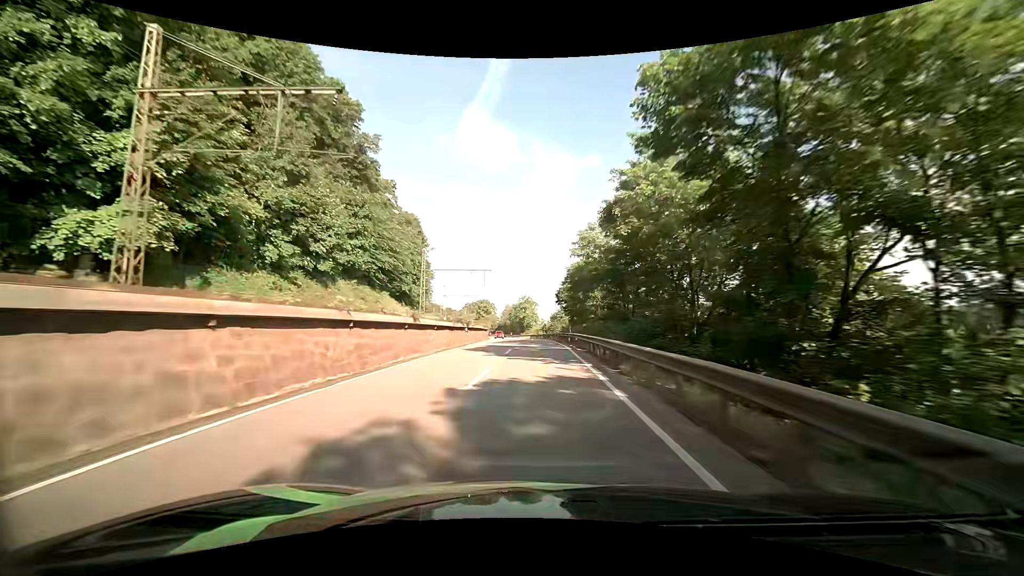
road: primary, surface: asphalt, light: Day
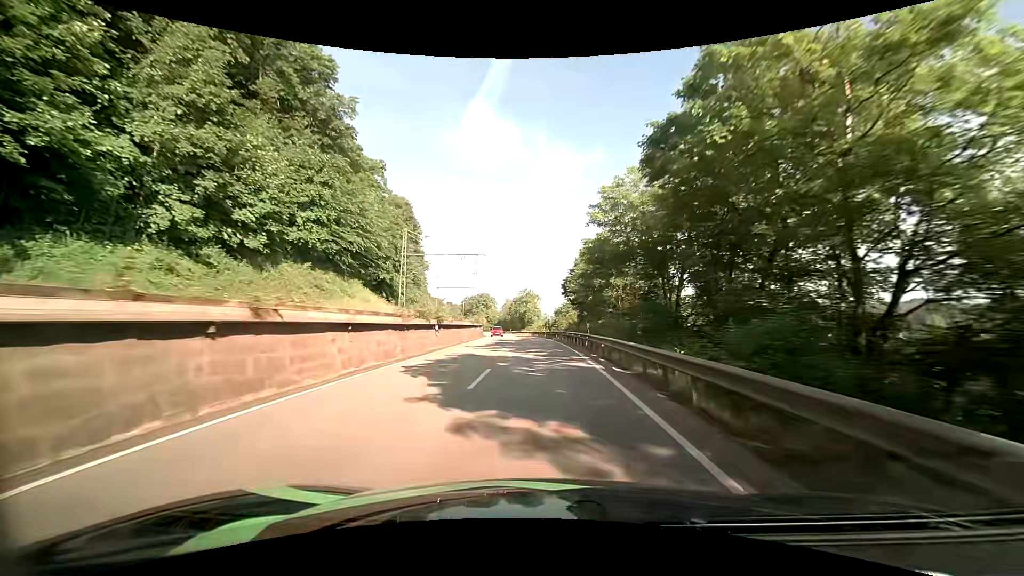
(-0.2, +12.3) m; -2°
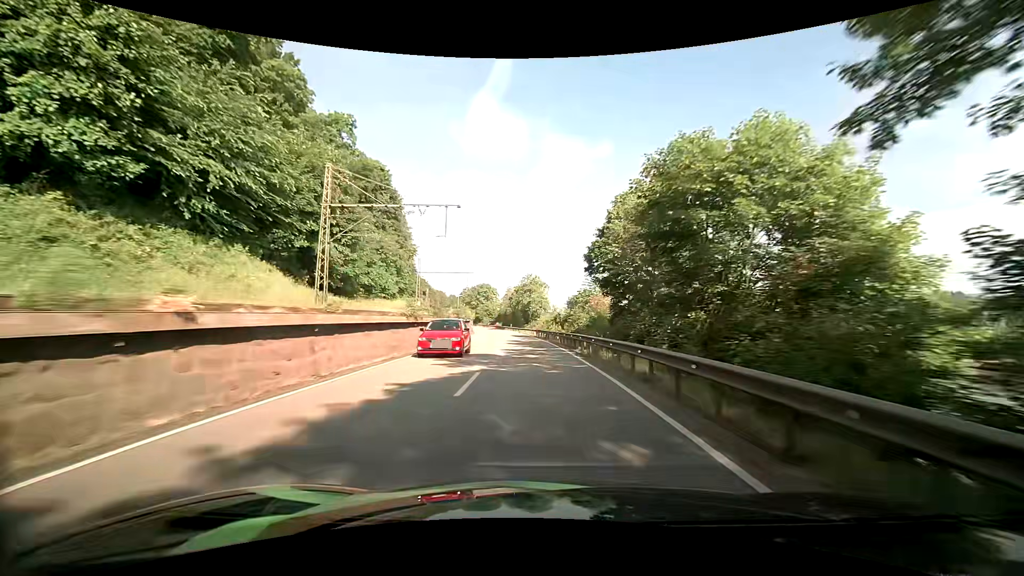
(+0.1, +24.8) m; 0°
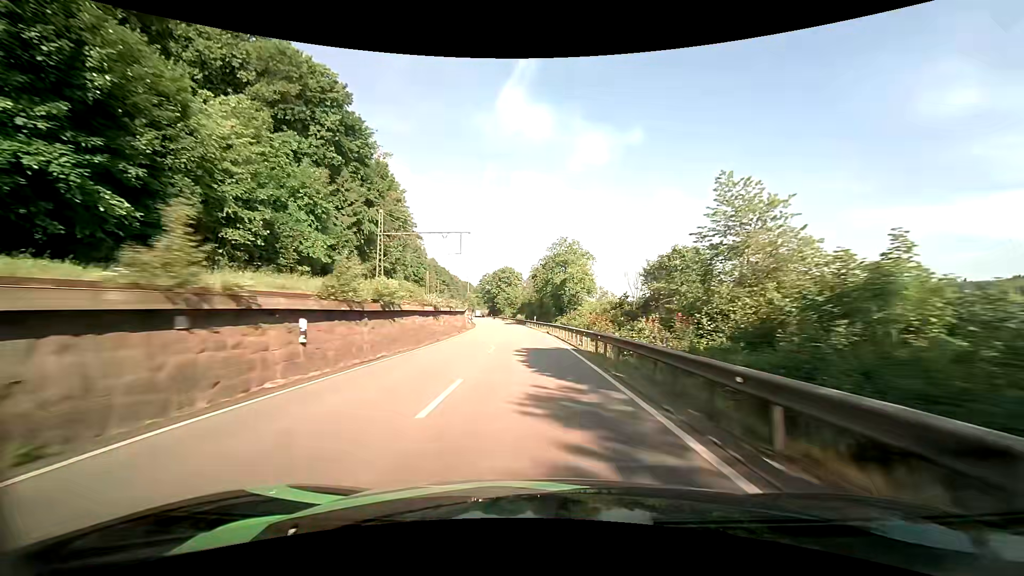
(-1.0, +38.1) m; -3°
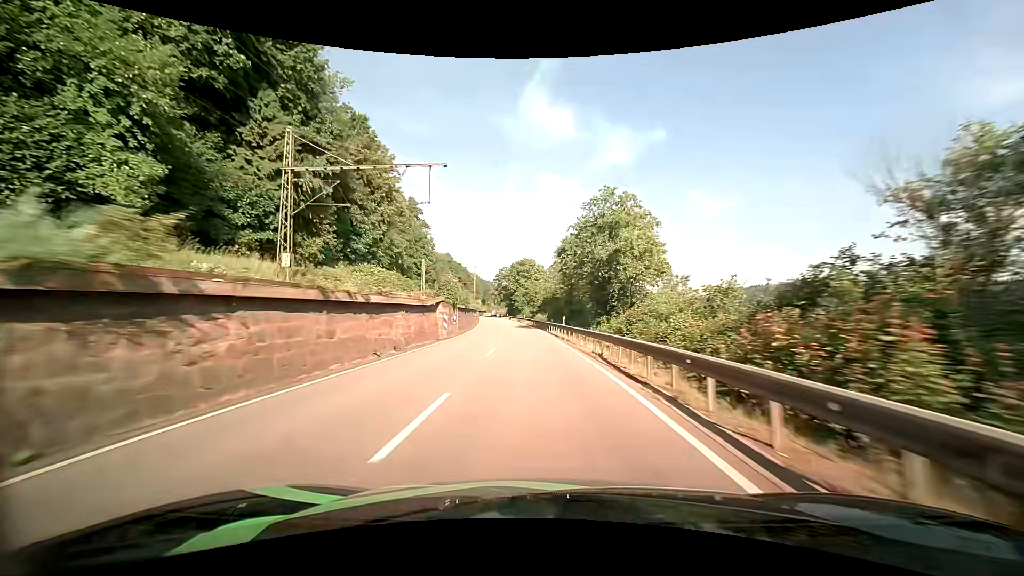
(-0.6, +25.9) m; -3°
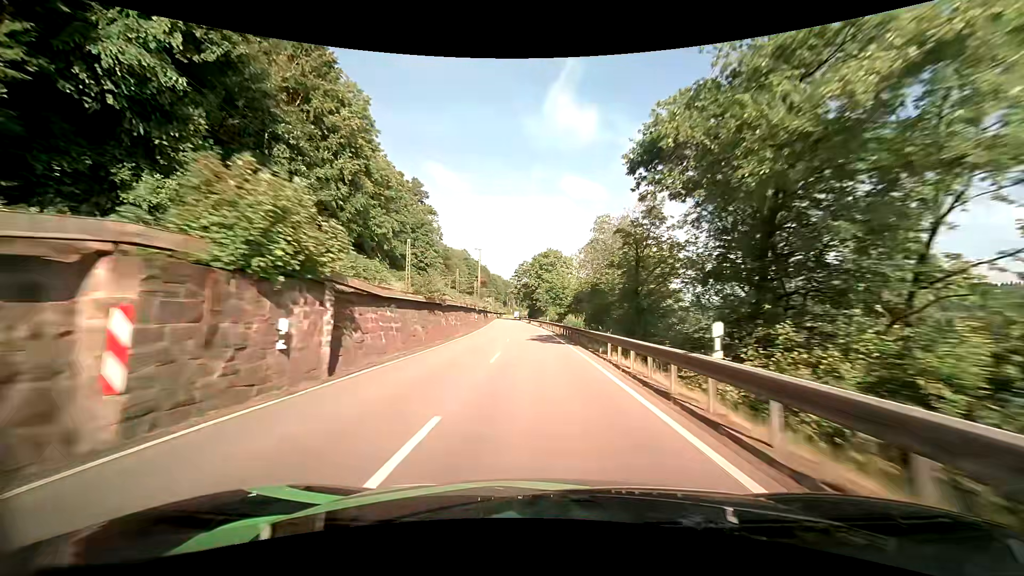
(-0.6, +25.9) m; -3°
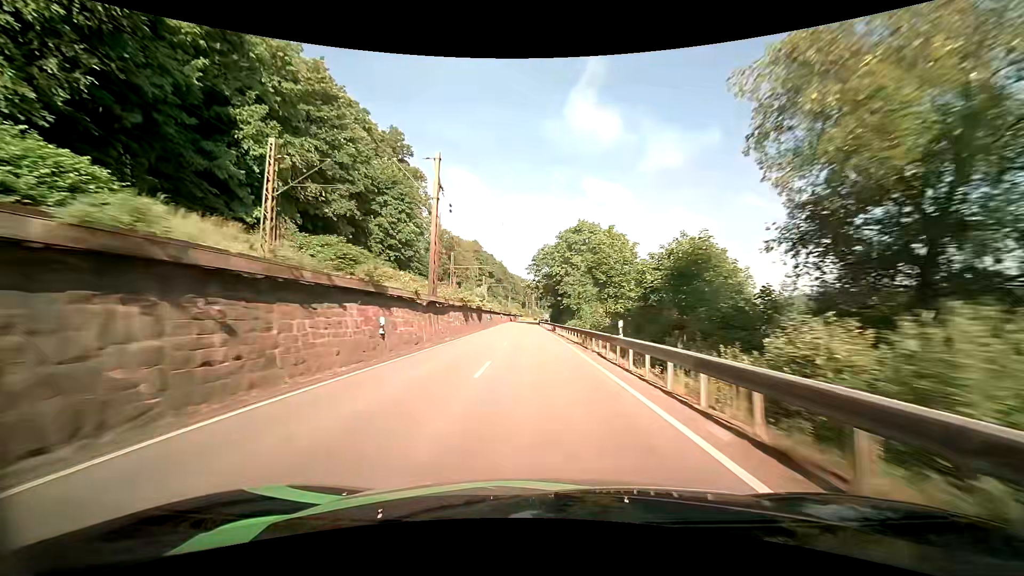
(-0.8, +39.5) m; -2°
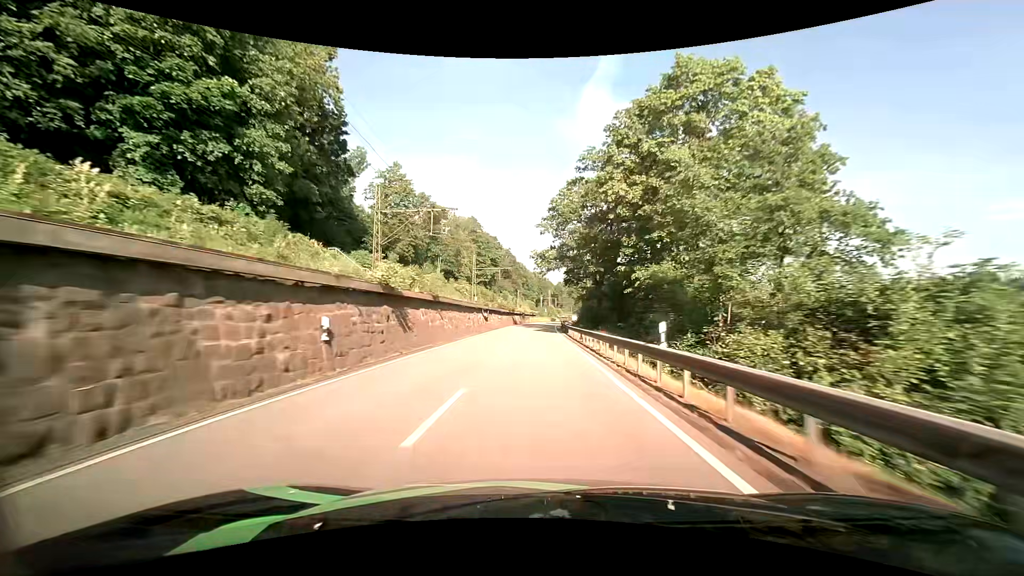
(-1.0, +53.7) m; -2°
(0, +10) (0, +20) (0, +30) (0, +40) (0, +50) (+1, +60) (+1, +70) (+2, +80) (+2, +90) (+3, +100) m
